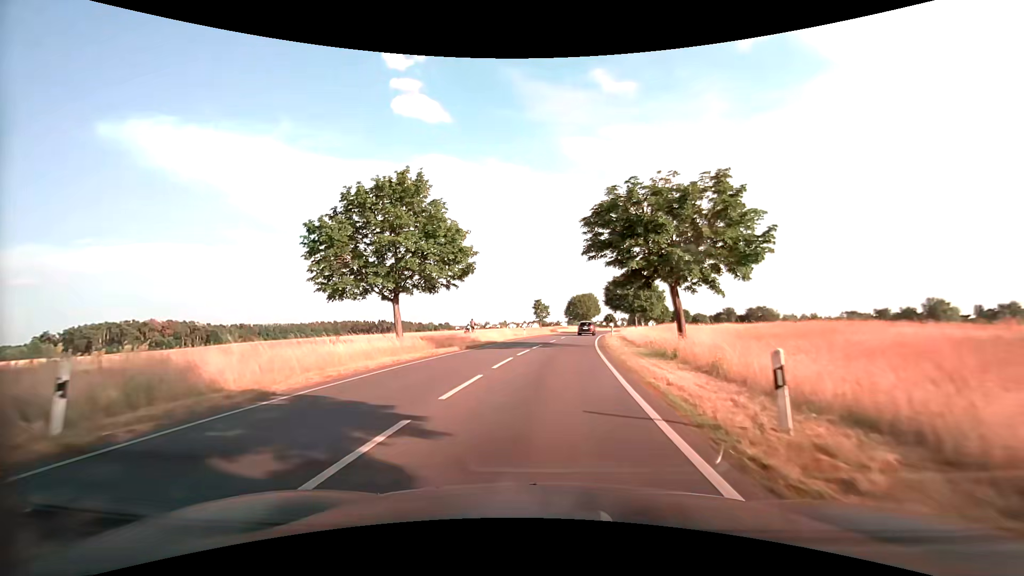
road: secondary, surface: asphalt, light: Day
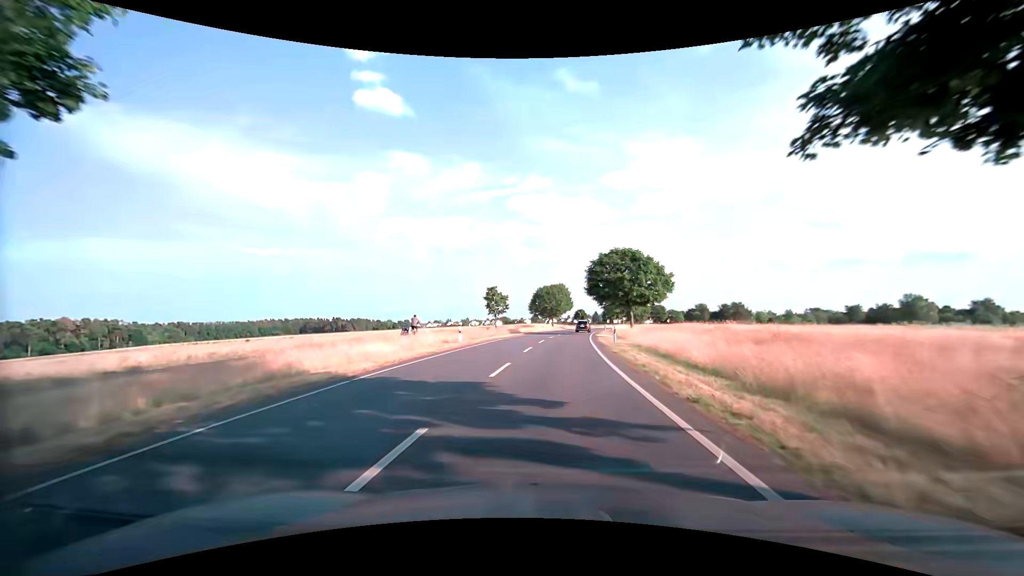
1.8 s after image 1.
(+0.9, +24.5) m; +4°
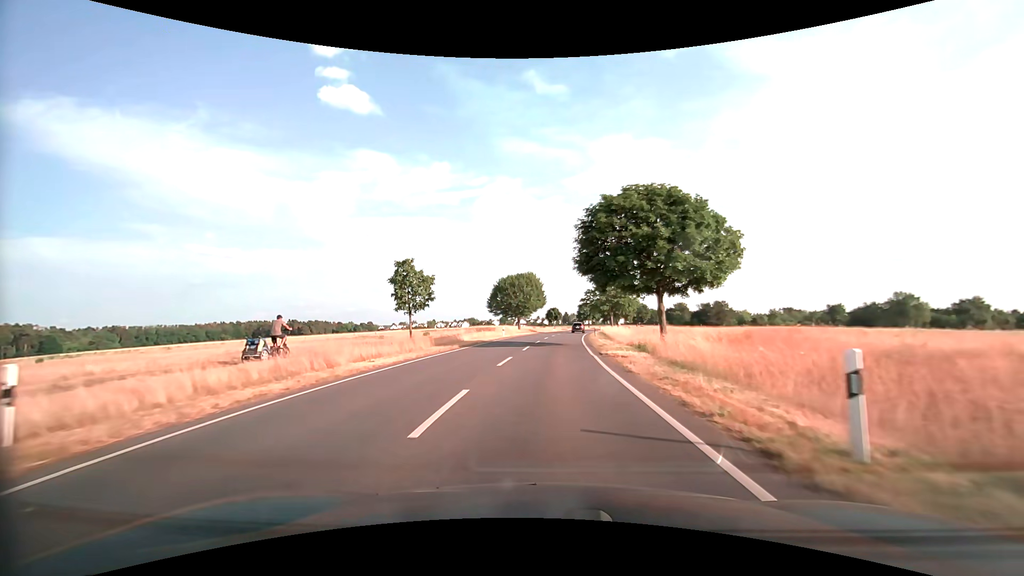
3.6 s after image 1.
(+0.8, +25.7) m; +3°
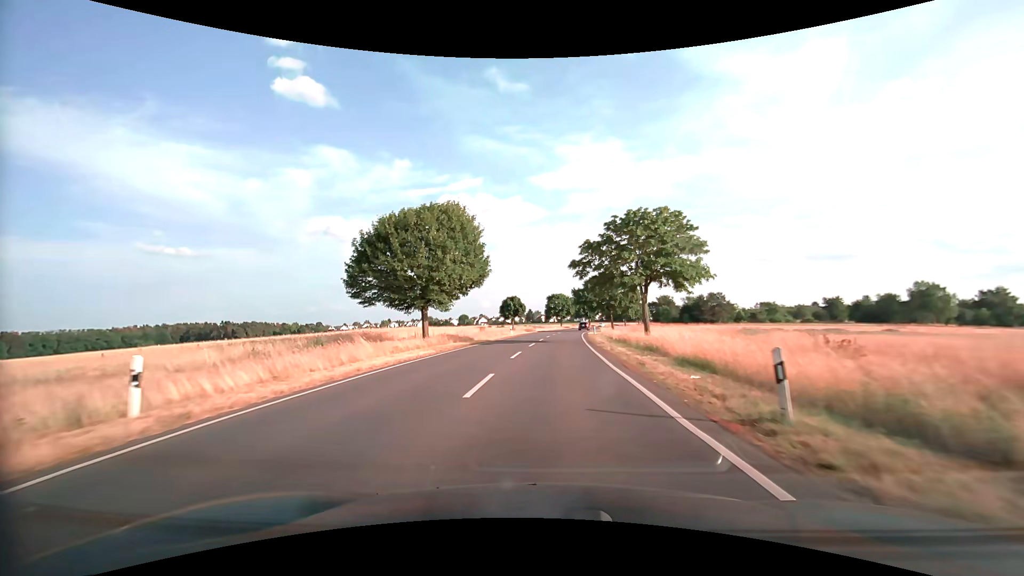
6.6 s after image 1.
(+1.6, +45.2) m; +4°
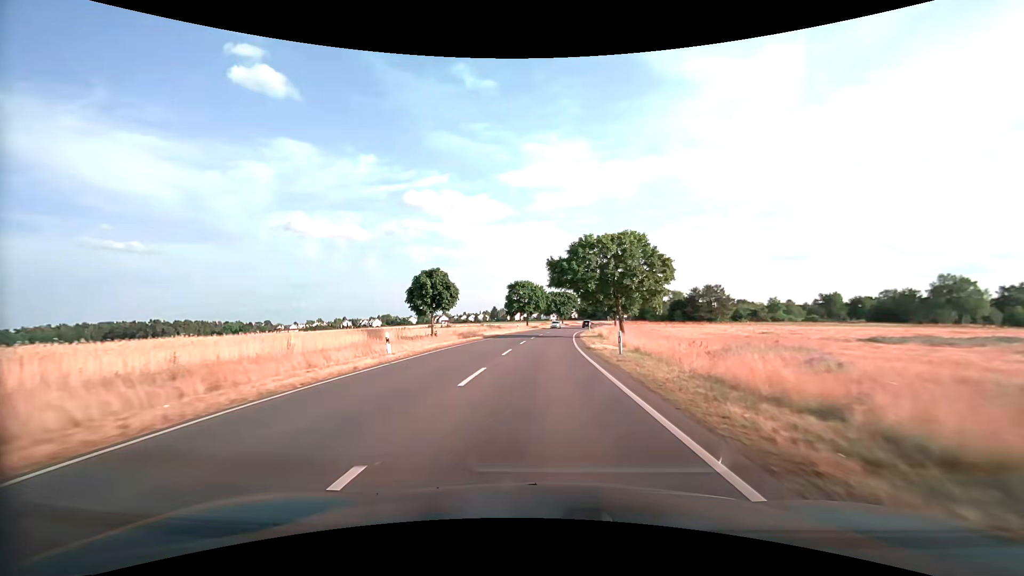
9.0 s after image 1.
(+1.1, +36.9) m; +3°
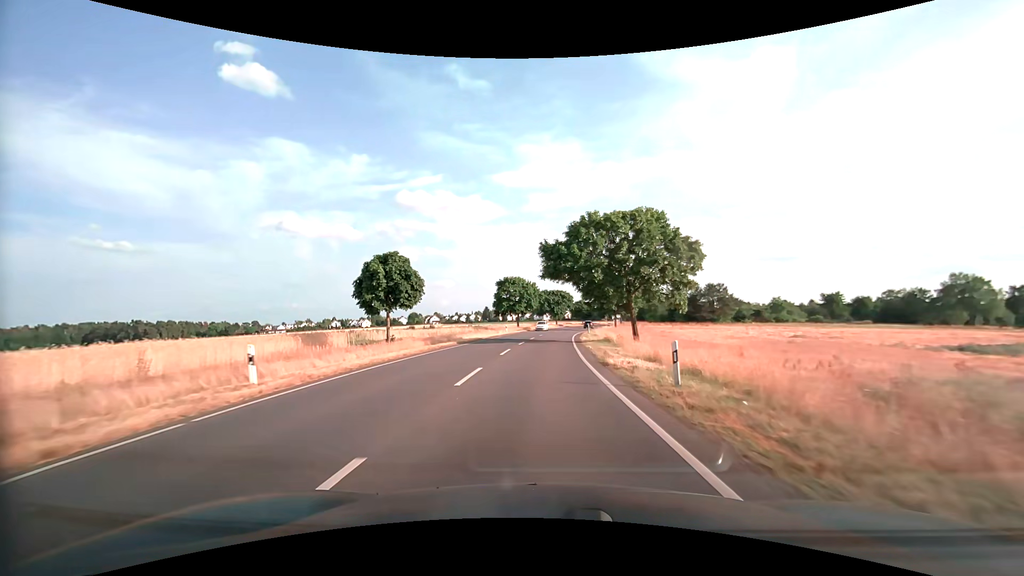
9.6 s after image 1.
(+0.1, +9.3) m; +1°
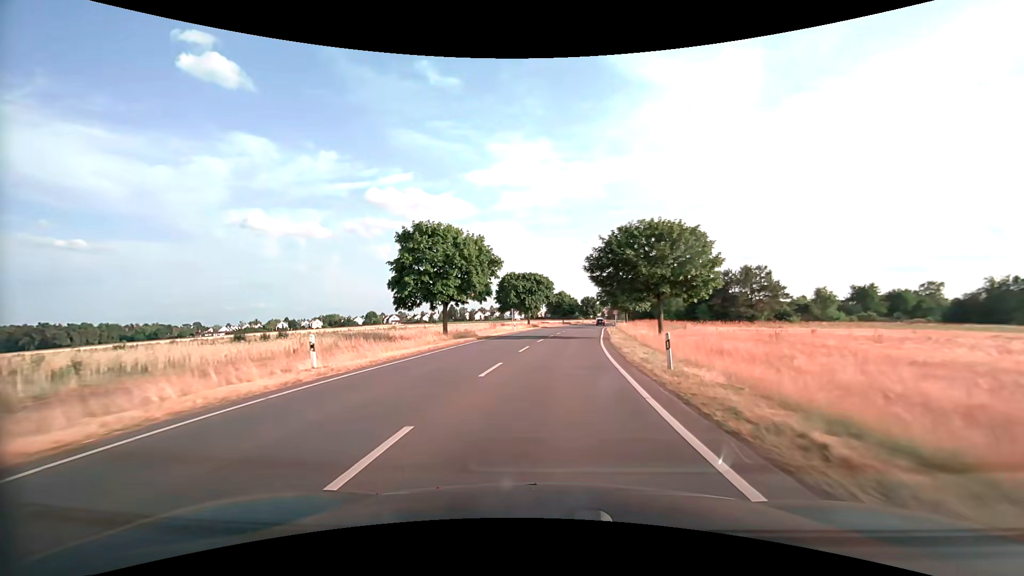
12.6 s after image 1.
(+1.2, +46.9) m; +3°
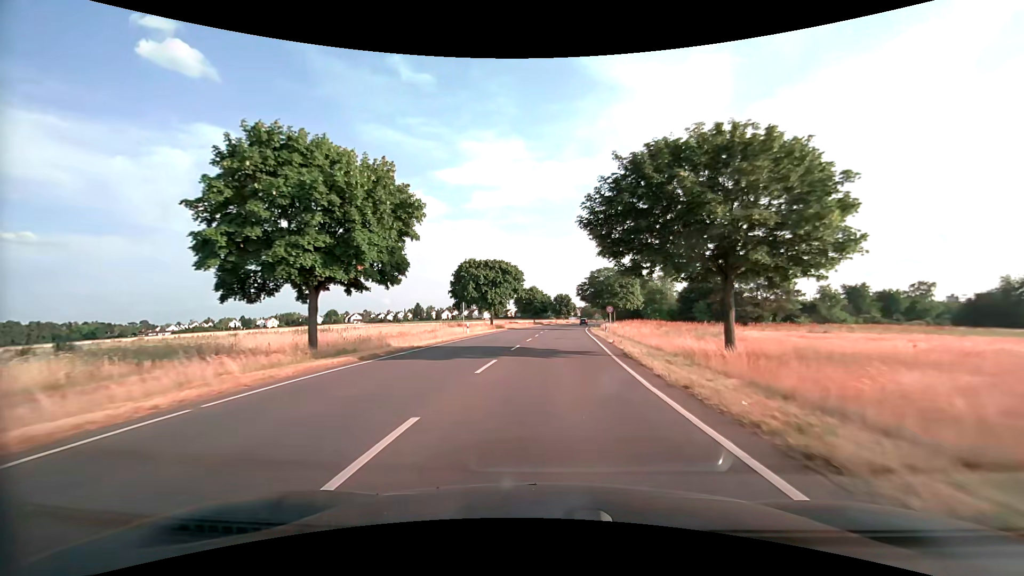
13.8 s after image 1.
(+0.4, +18.8) m; +3°
(0, +10) (0, +20) (+1, +30) (+1, +40) (+2, +50) (+3, +60) (+4, +70) (+5, +80) (+6, +90) (+7, +100) m
